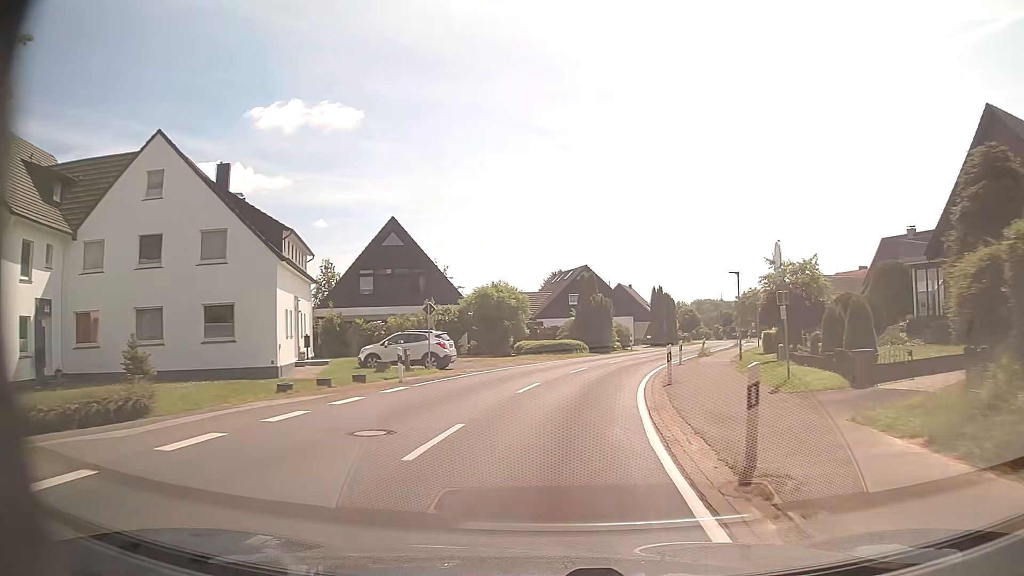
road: tertiary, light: Day
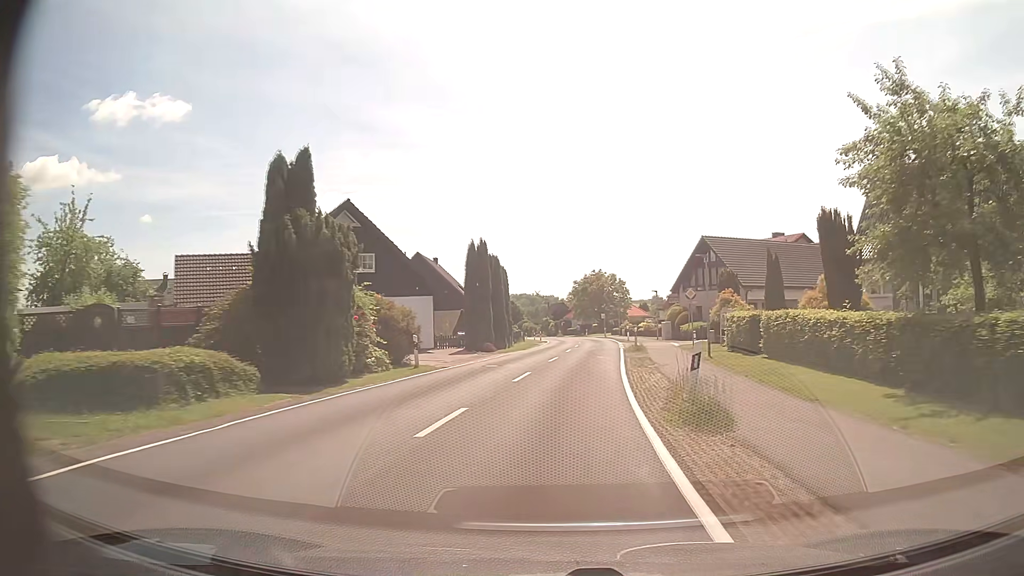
(+4.7, +33.4) m; +16°
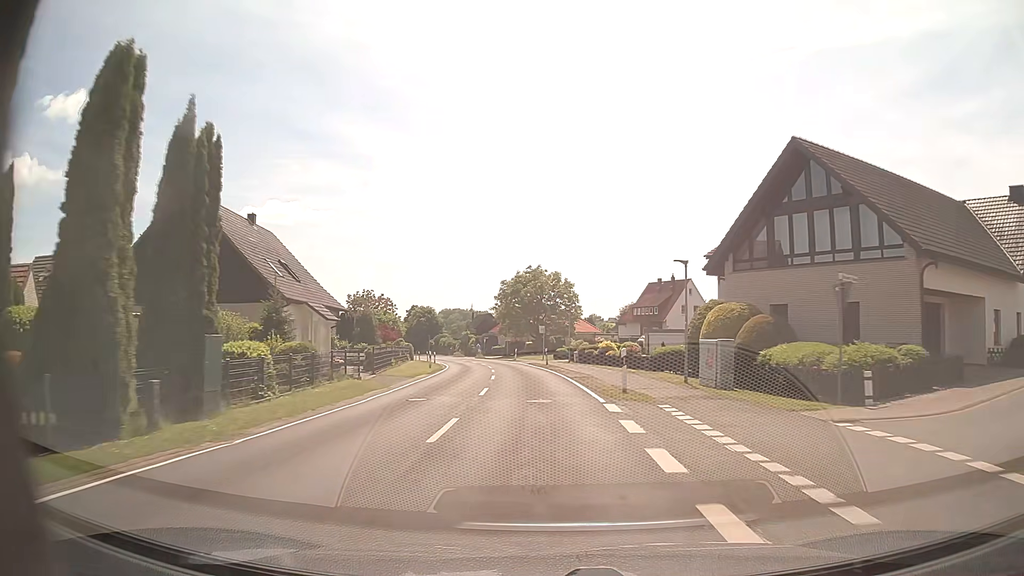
(+2.1, +34.6) m; +5°
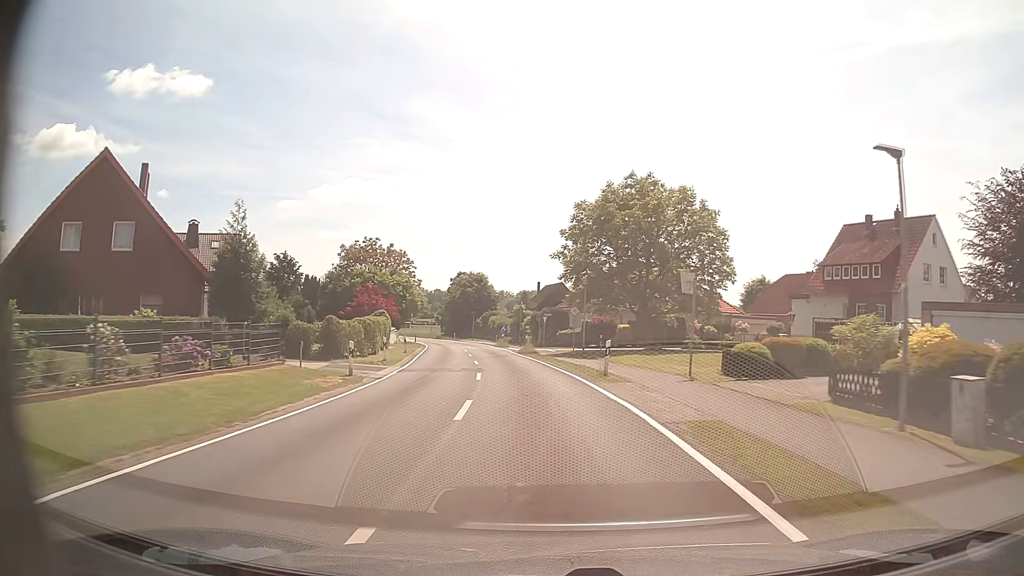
(-2.0, +43.2) m; -6°
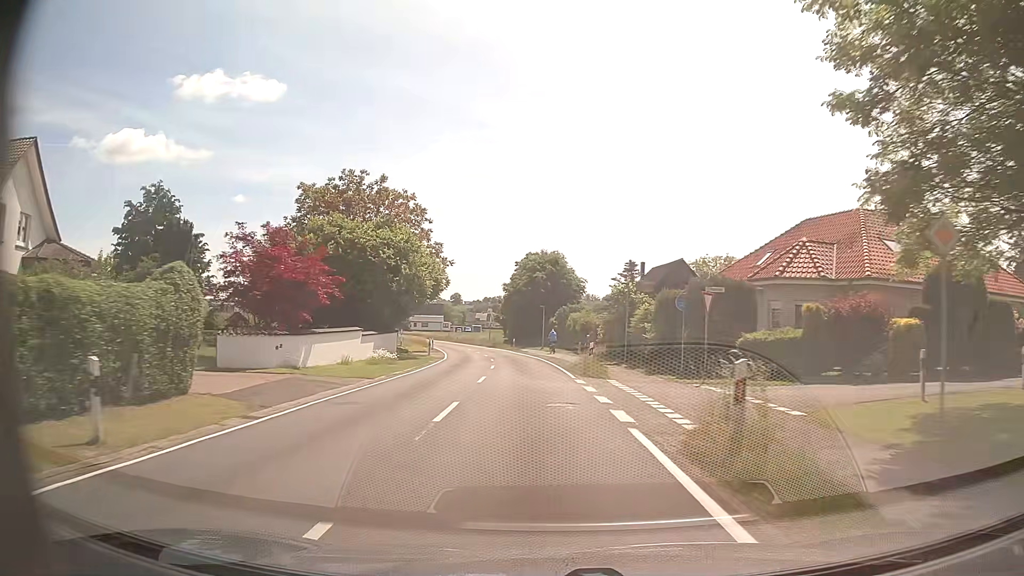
(-2.2, +35.5) m; -7°
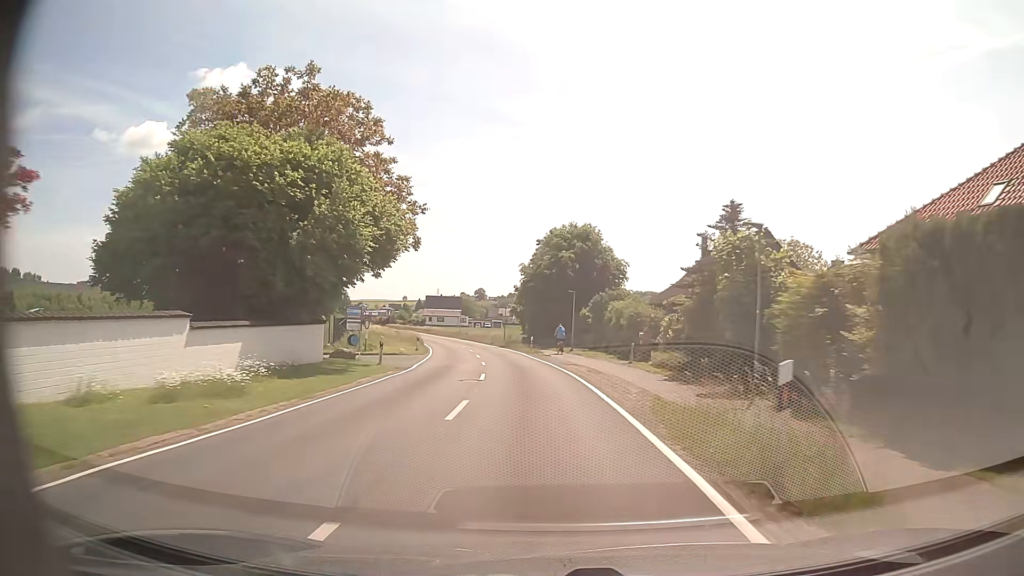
(-0.3, +17.8) m; -2°
